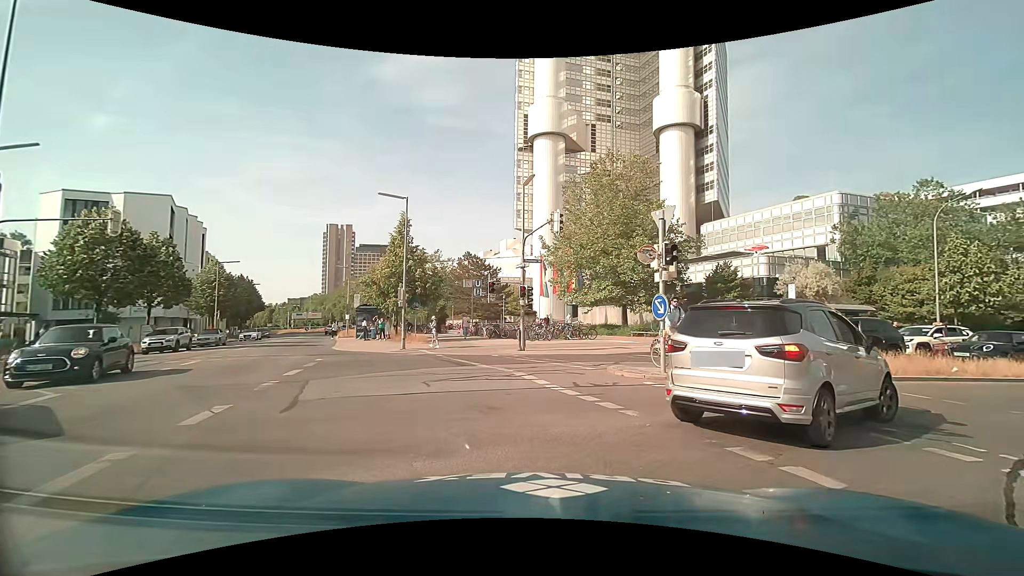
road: secondary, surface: asphalt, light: Day
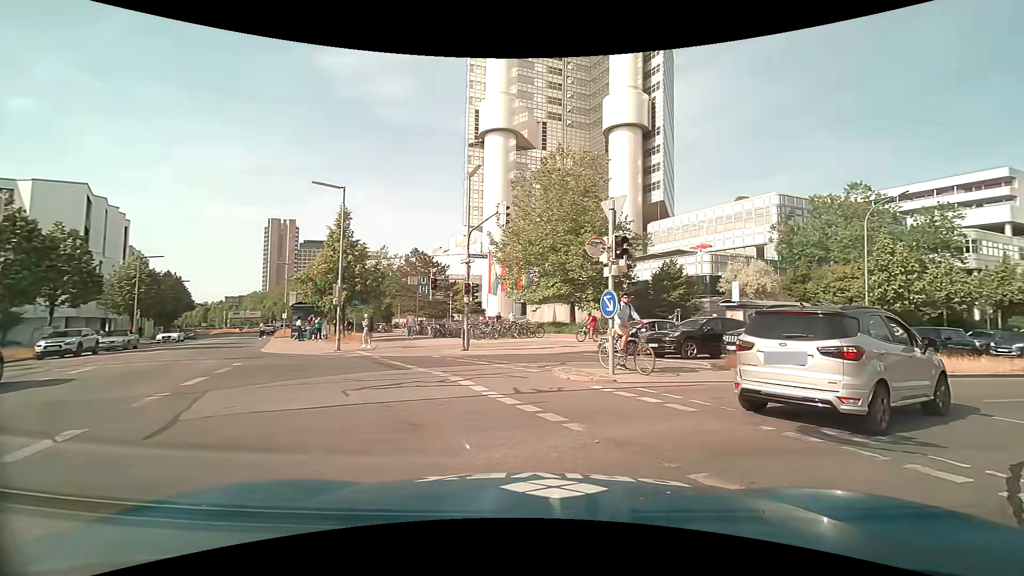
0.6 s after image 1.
(+0.1, +1.2) m; +7°
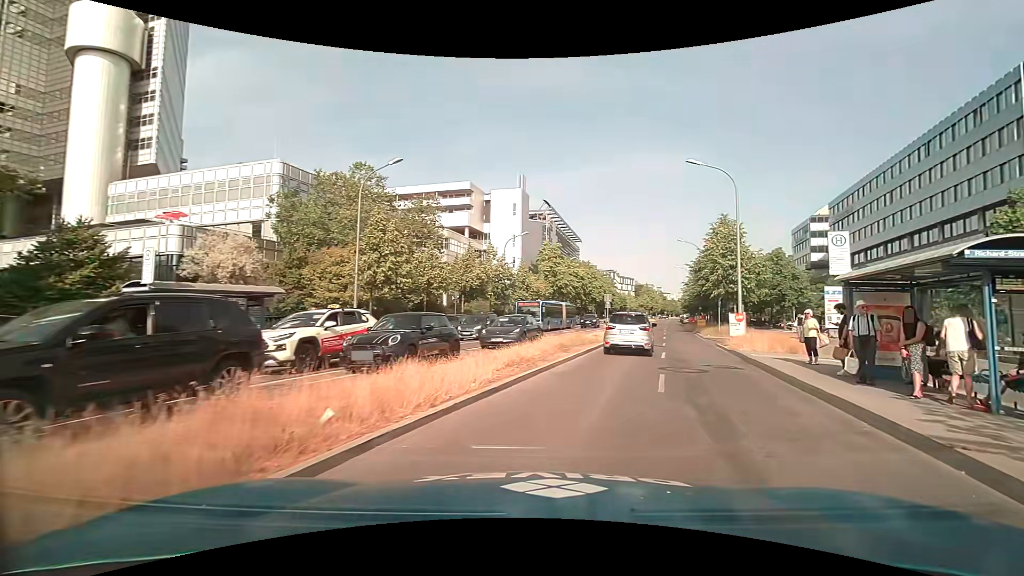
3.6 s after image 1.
(+6.4, +10.6) m; +51°
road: tertiary
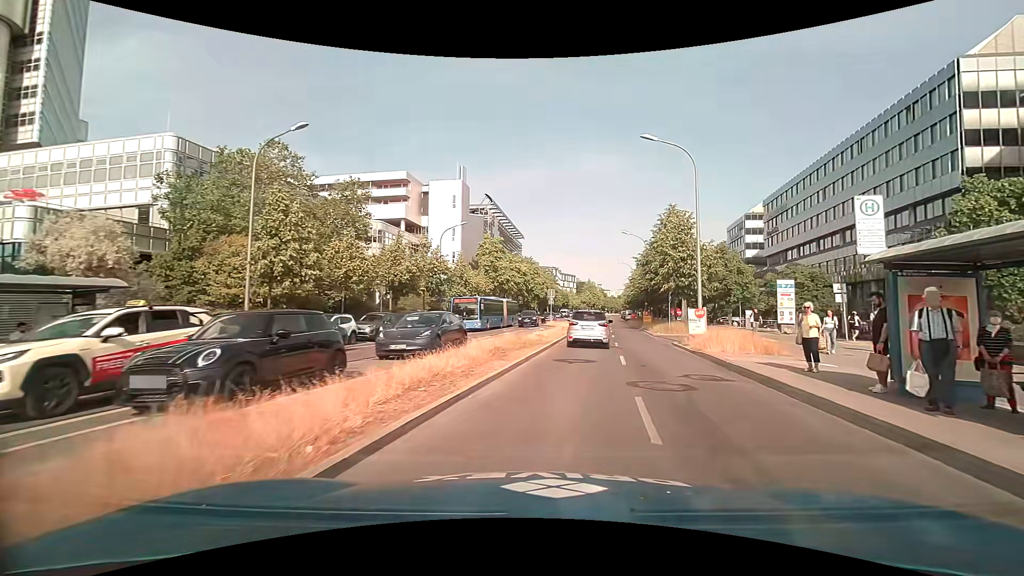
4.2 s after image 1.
(+0.3, +4.4) m; +7°
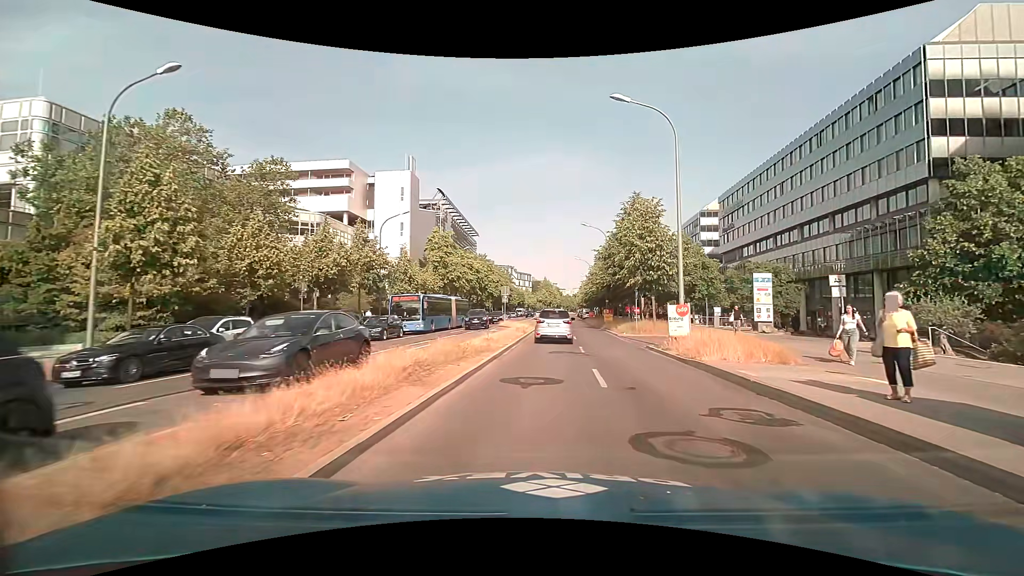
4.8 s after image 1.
(+0.2, +5.1) m; +5°
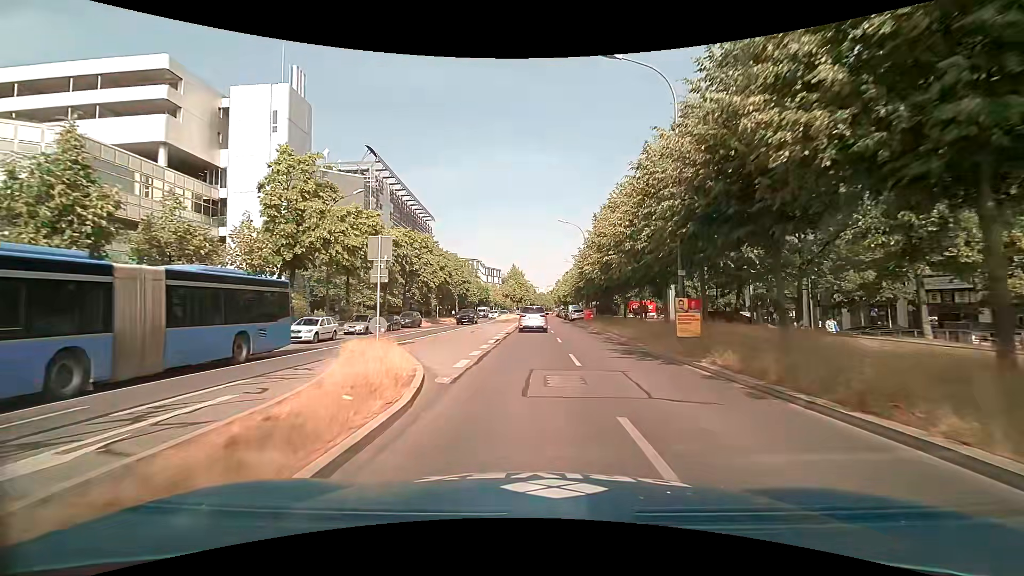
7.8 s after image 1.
(+1.6, +33.9) m; +3°
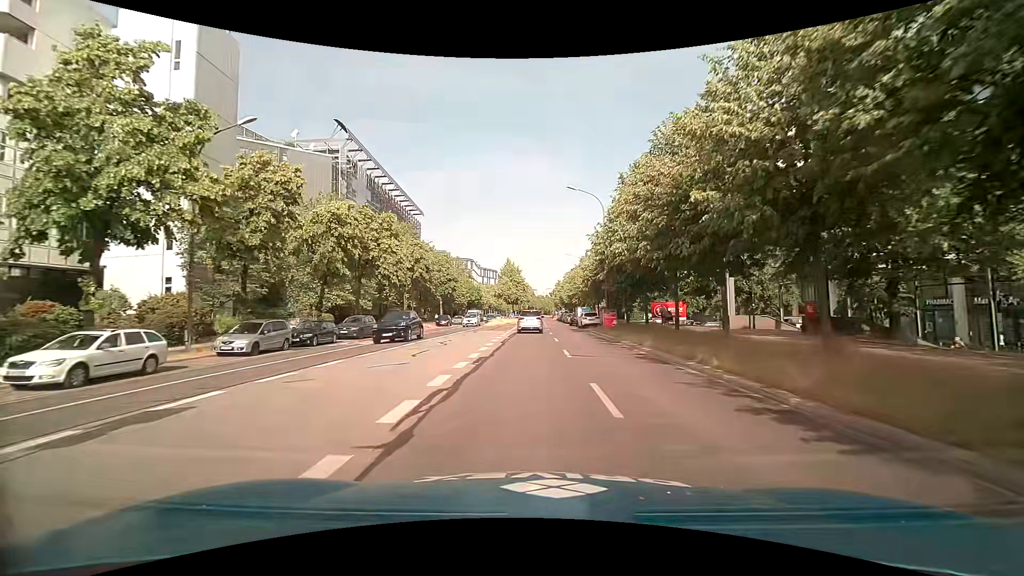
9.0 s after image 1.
(+0.1, +14.6) m; +1°
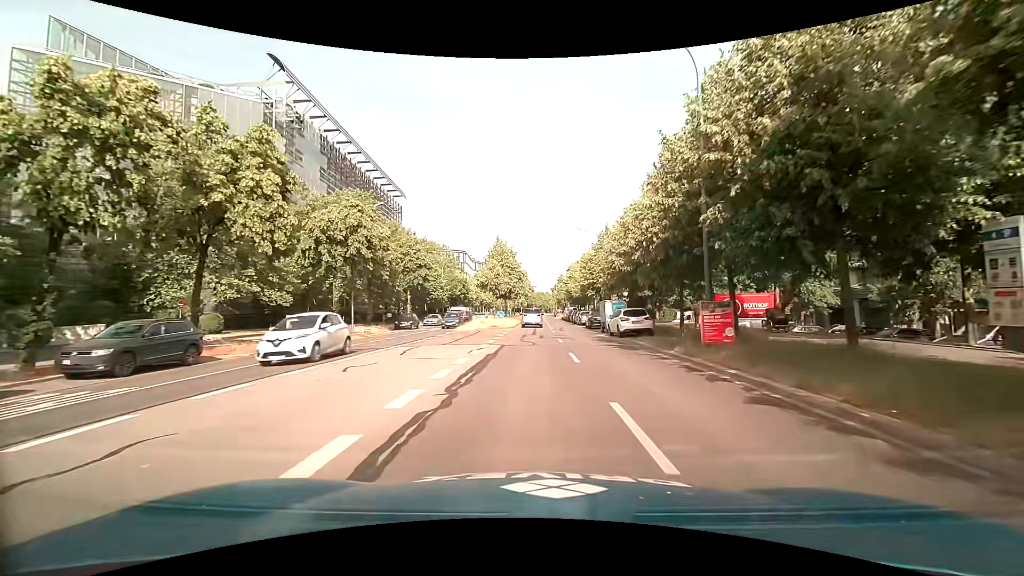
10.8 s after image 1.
(-0.1, +20.3) m; -1°
